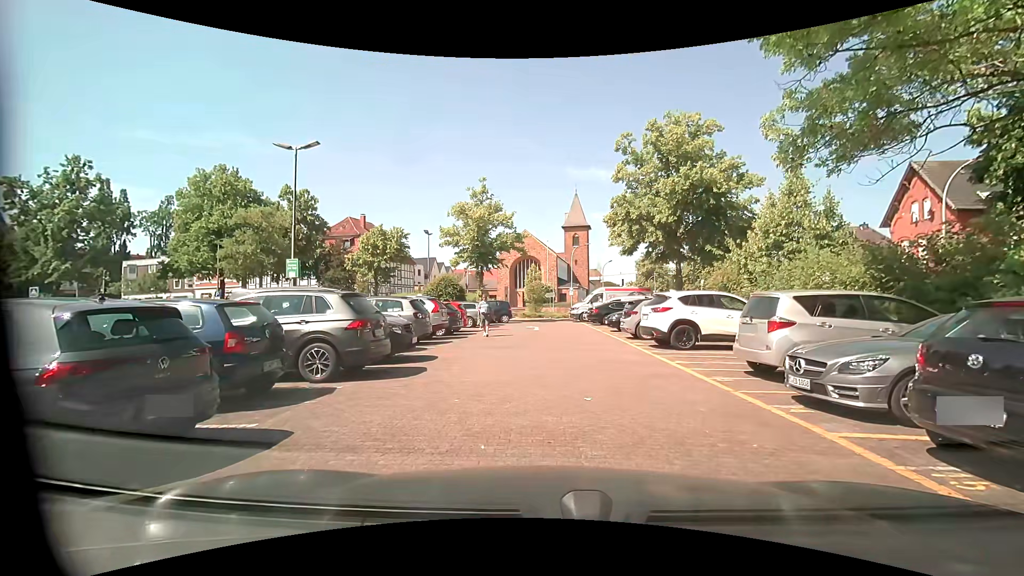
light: Day
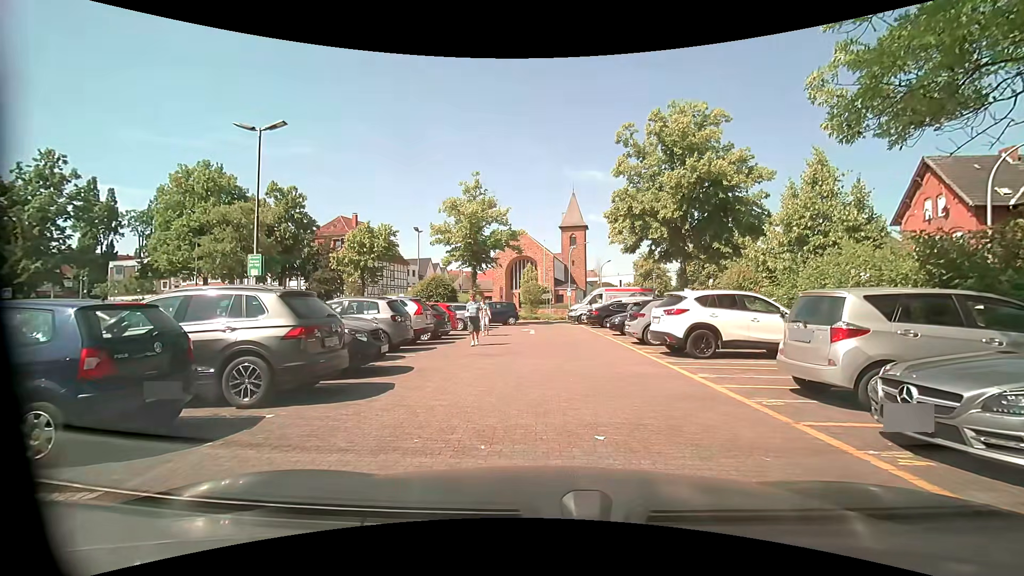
(0.0, +1.9) m; 0°
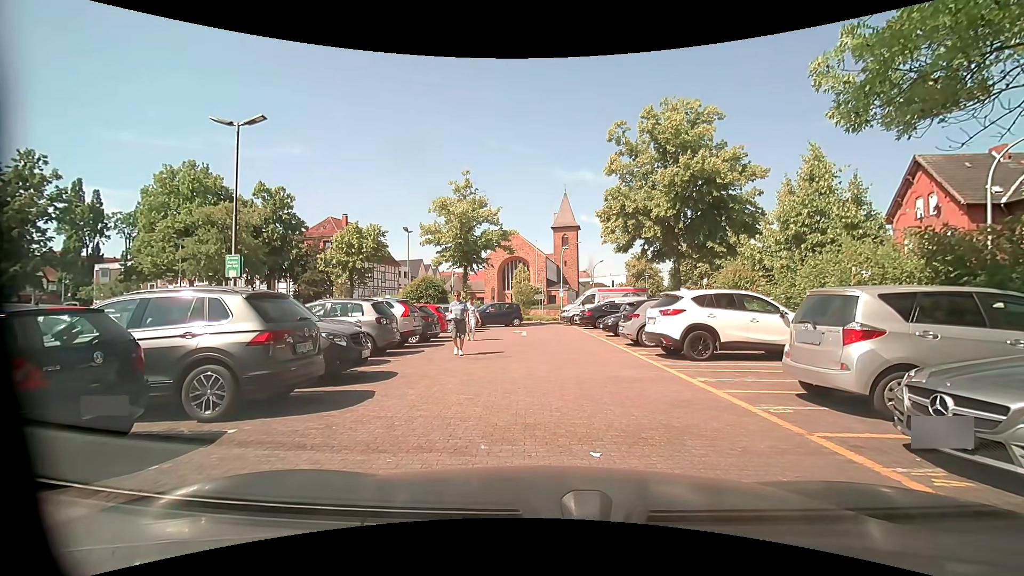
(0.0, +0.6) m; 0°
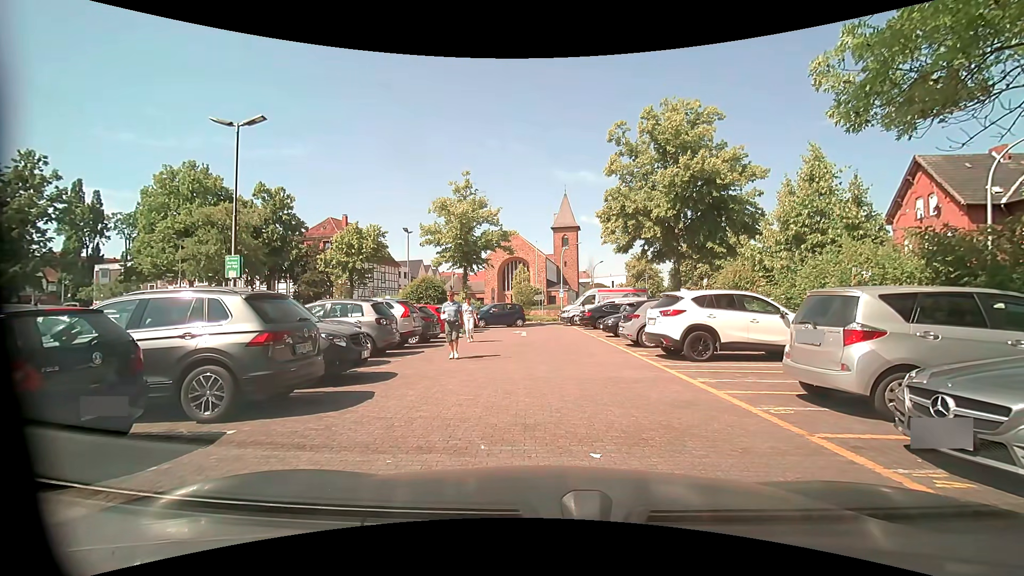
(0.0, 0.0) m; 0°
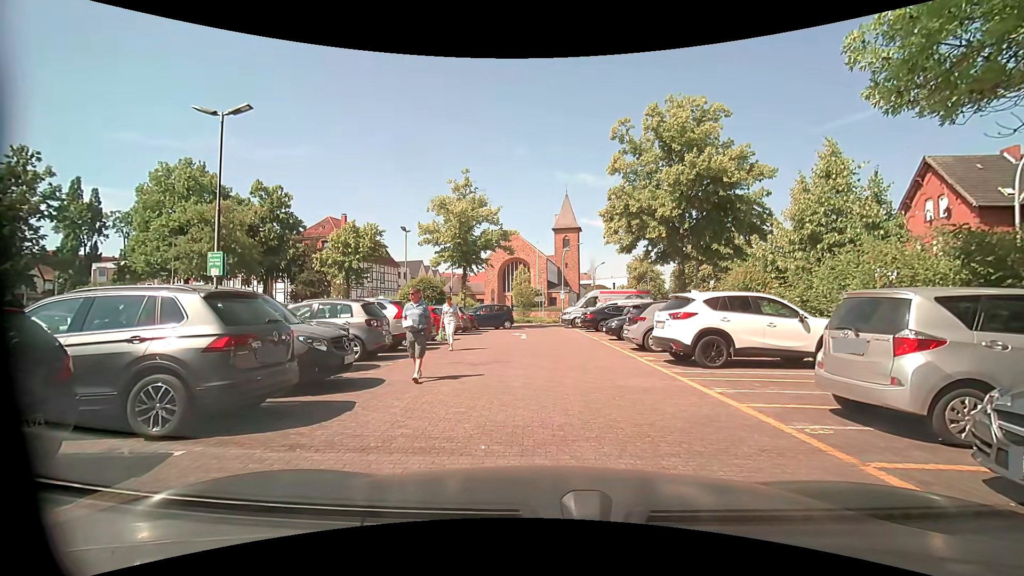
(0.0, +0.8) m; 0°
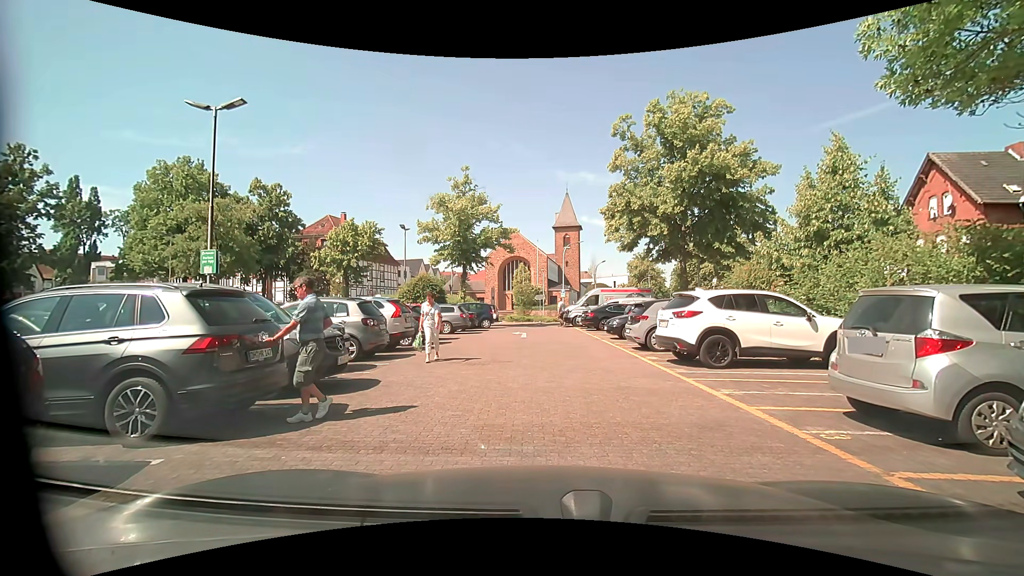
(0.0, +0.4) m; 0°
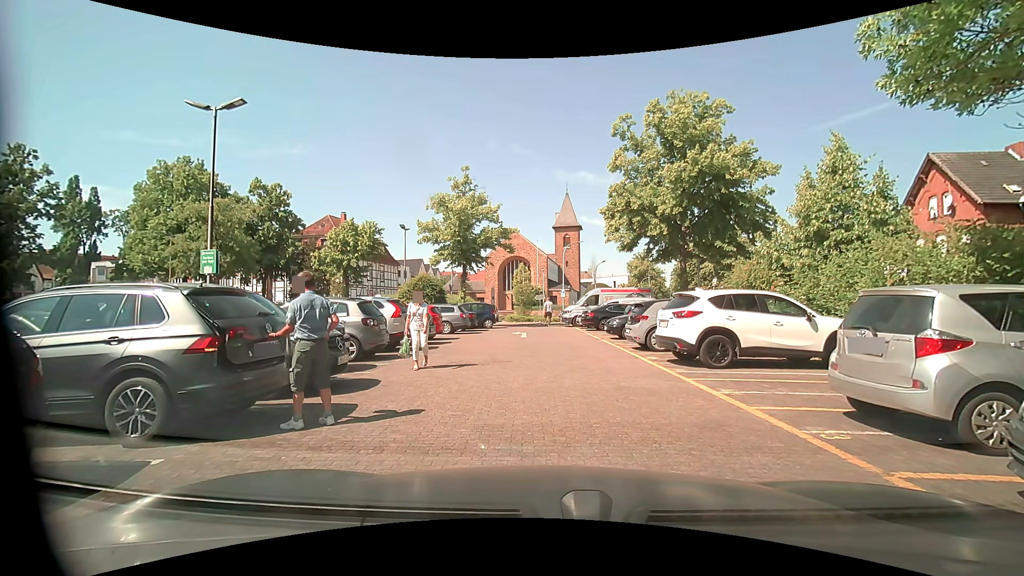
(0.0, 0.0) m; 0°
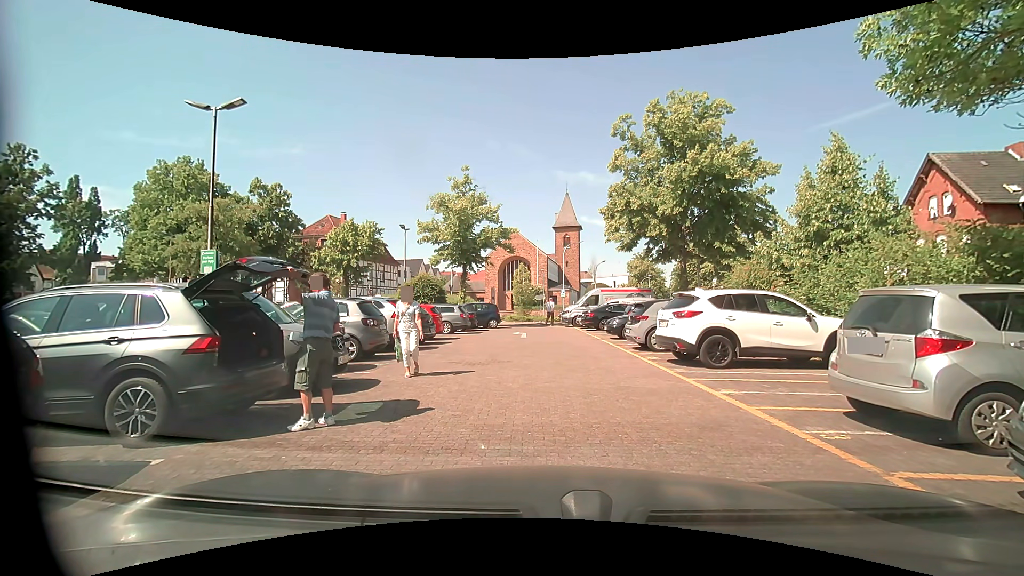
(0.0, 0.0) m; 0°
